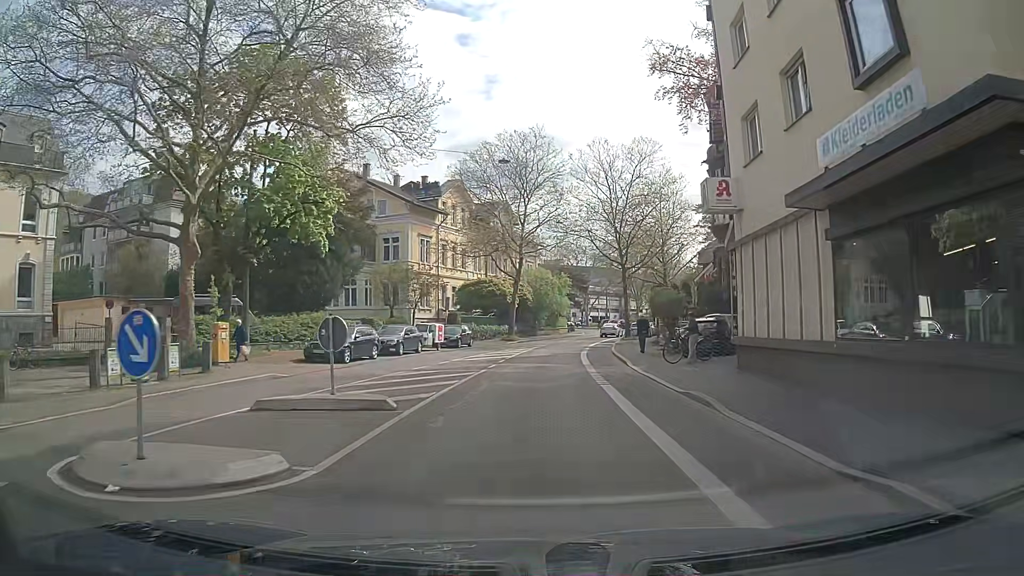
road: tertiary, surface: asphalt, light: Day
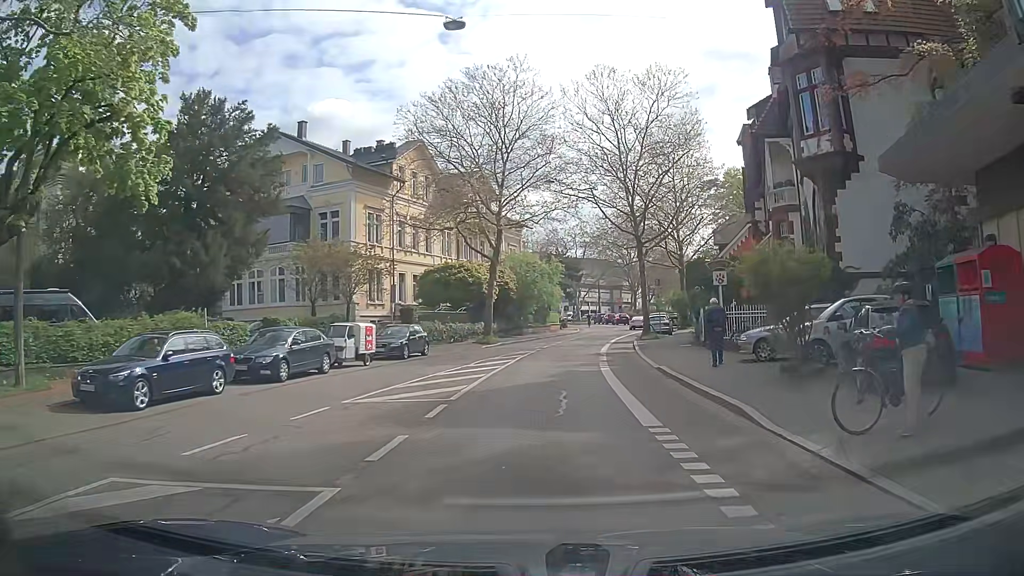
(+0.3, +14.4) m; +2°
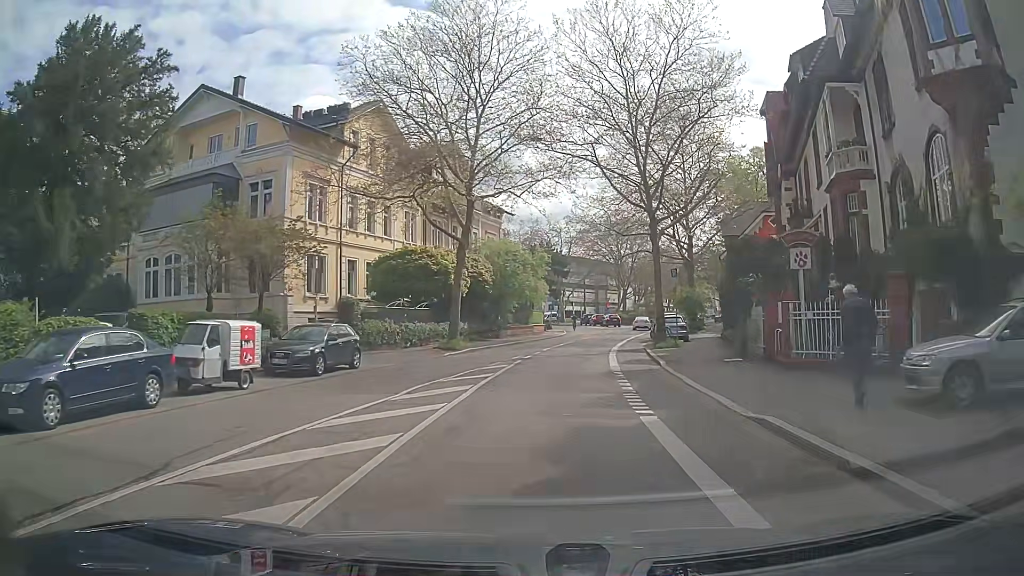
(+0.1, +9.4) m; 0°
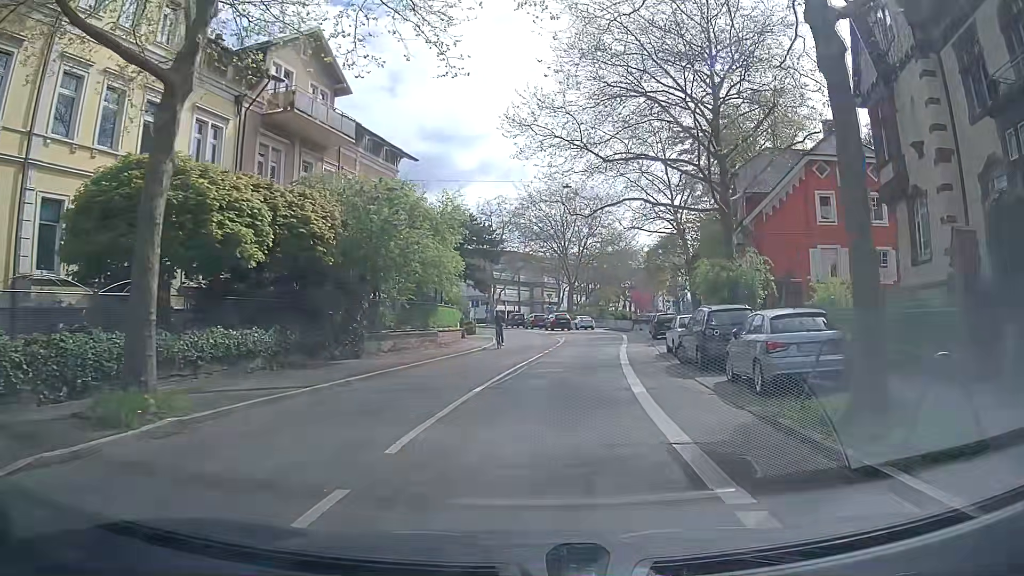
(+1.6, +22.9) m; +6°
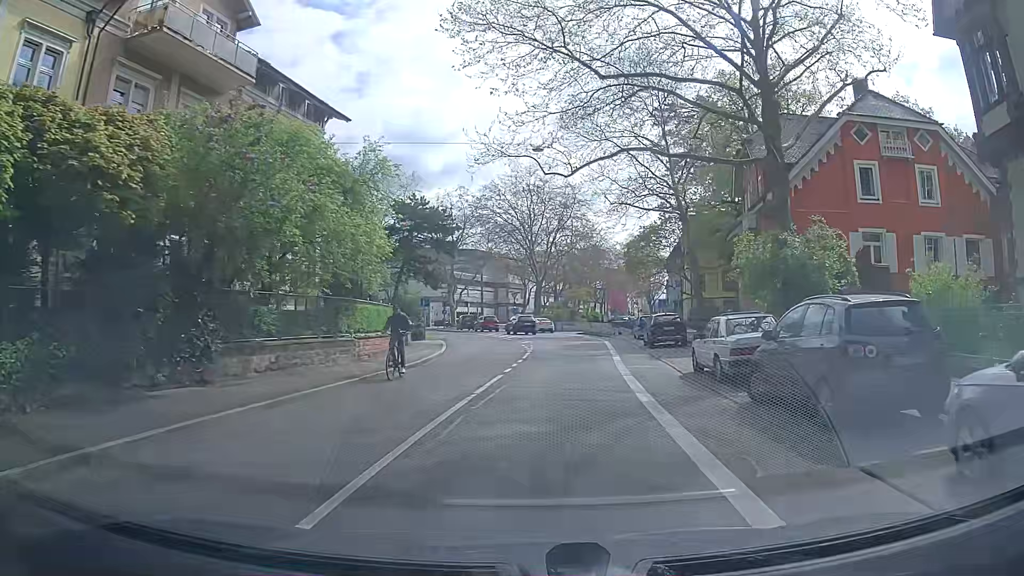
(+0.3, +9.2) m; +4°
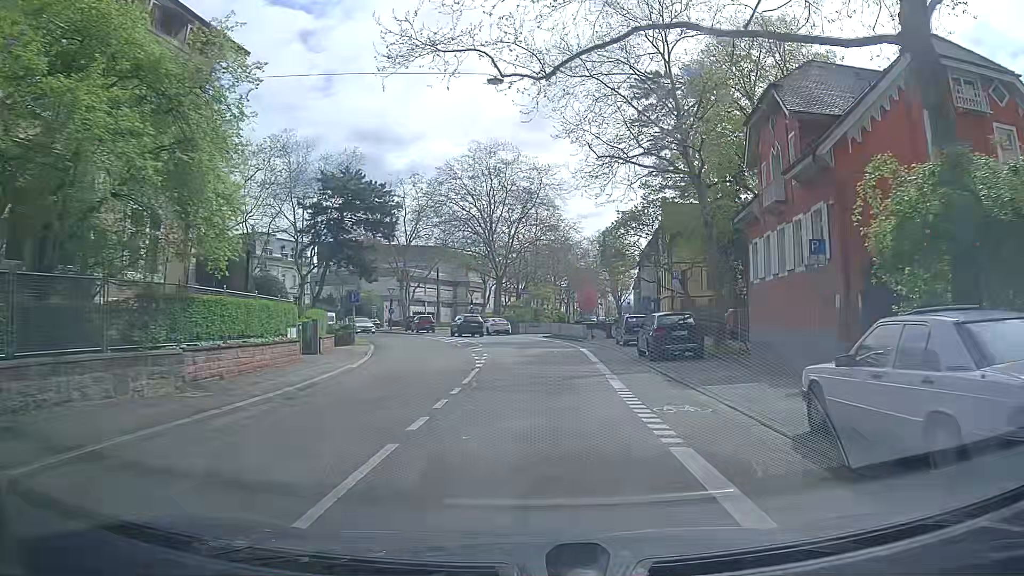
(+0.2, +9.2) m; +5°
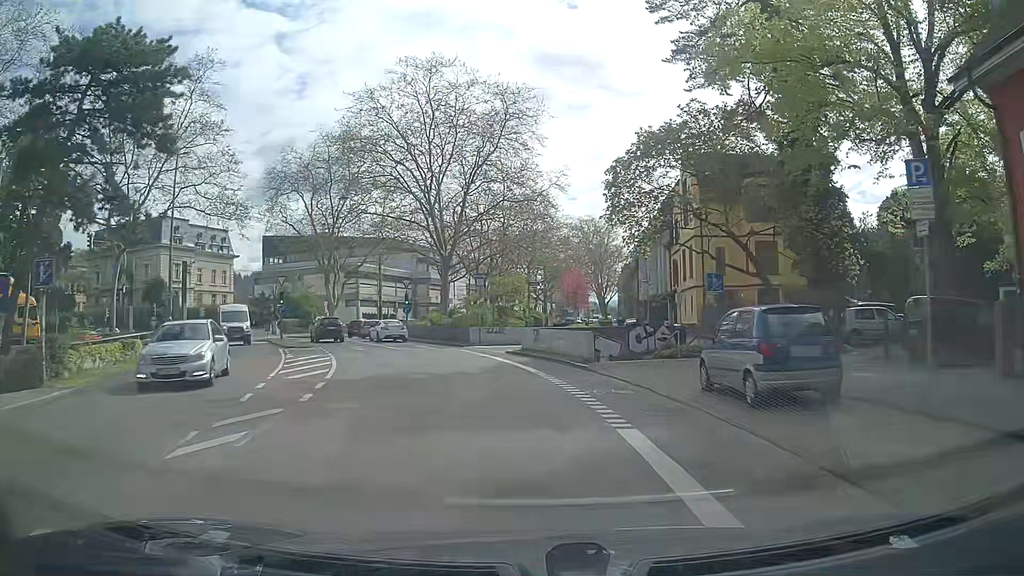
(+0.1, +23.0) m; 0°
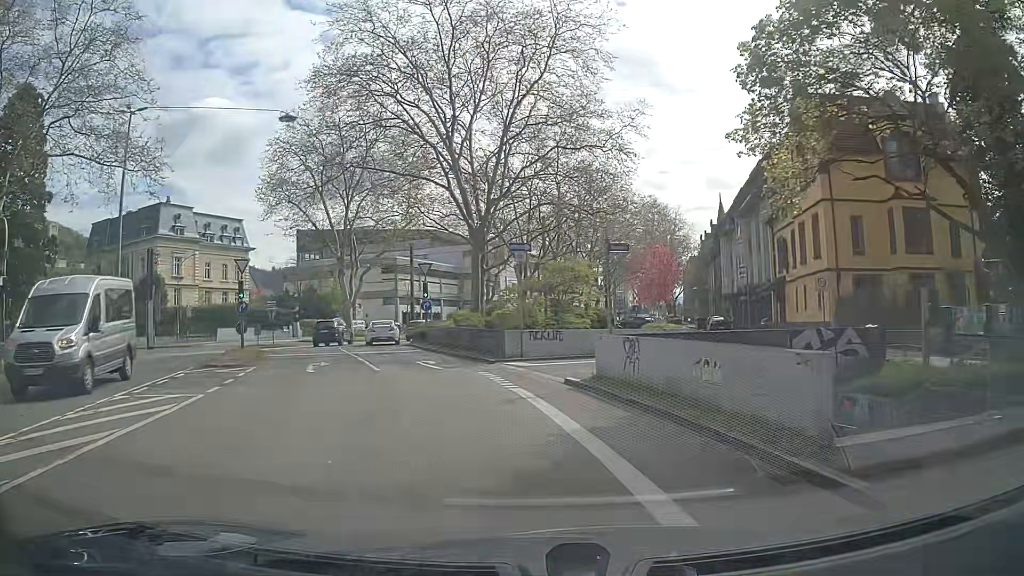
(-0.4, +13.7) m; -5°
